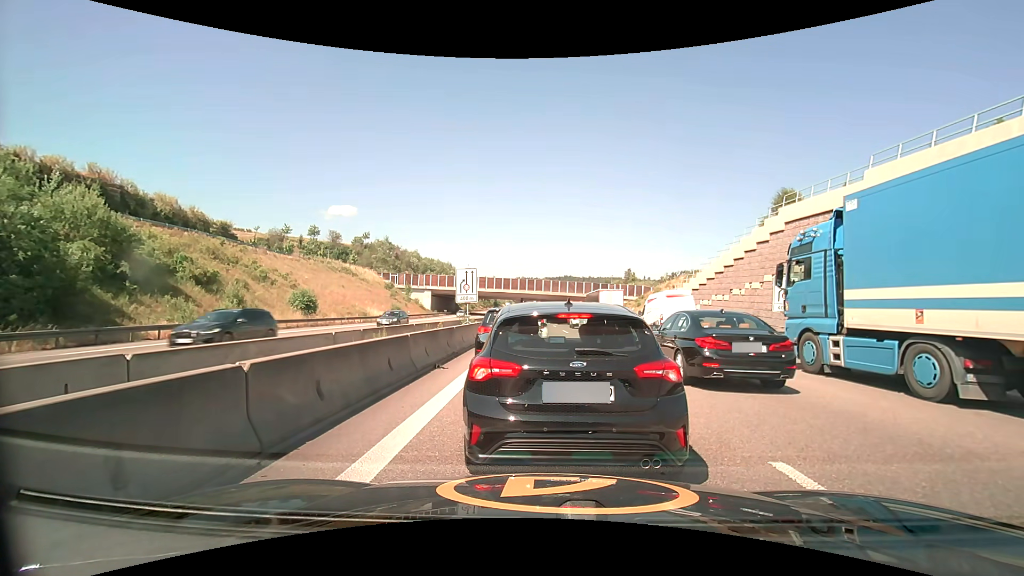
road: motorway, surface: asphalt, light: Day
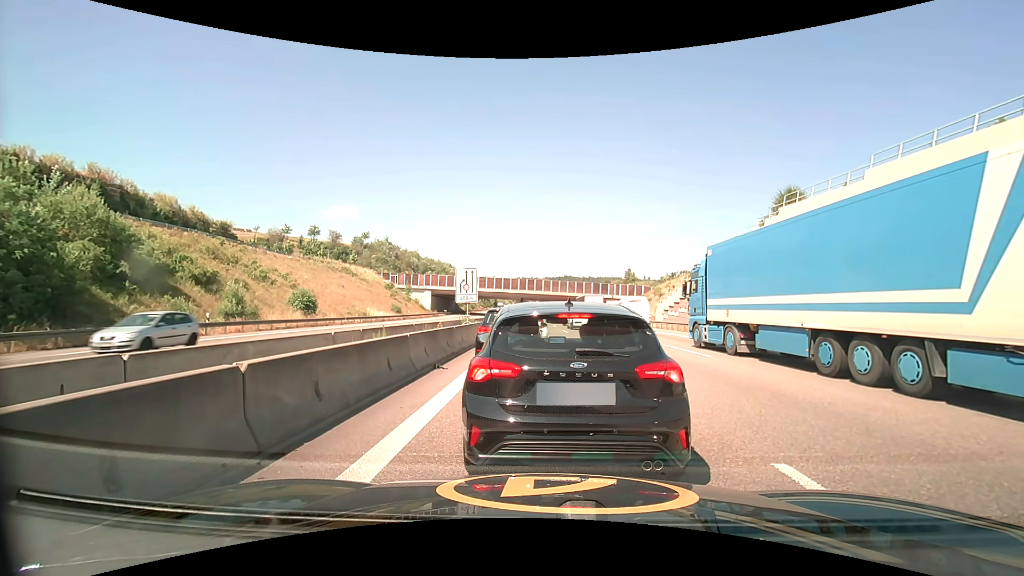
(0.0, 0.0) m; 0°
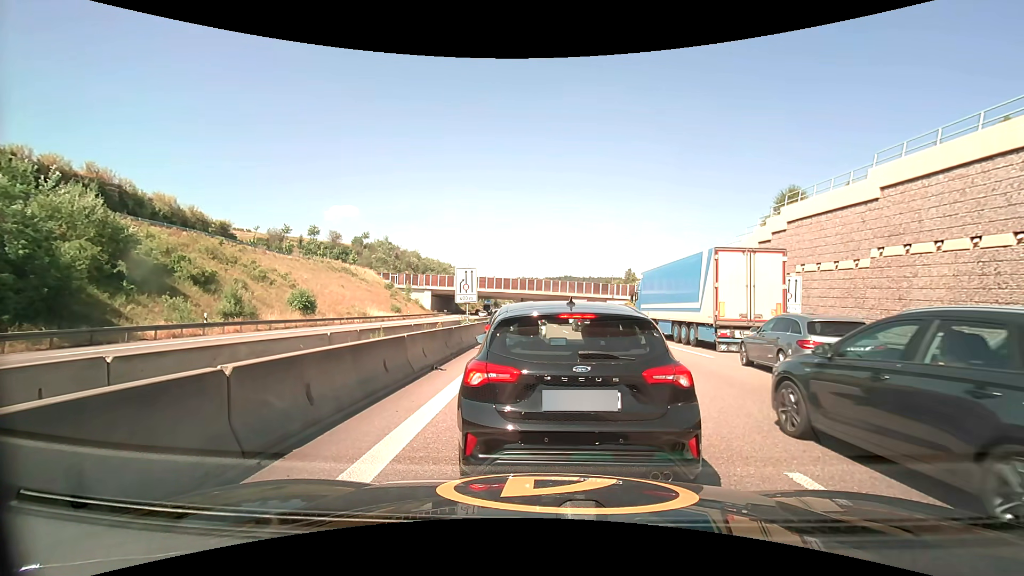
(0.0, +0.2) m; 0°
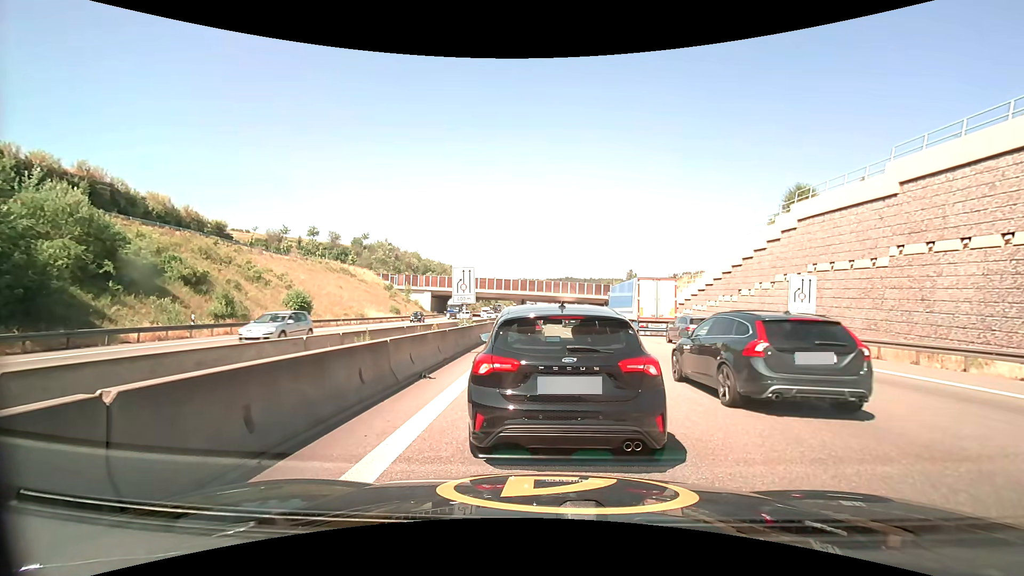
(0.0, +1.3) m; 0°
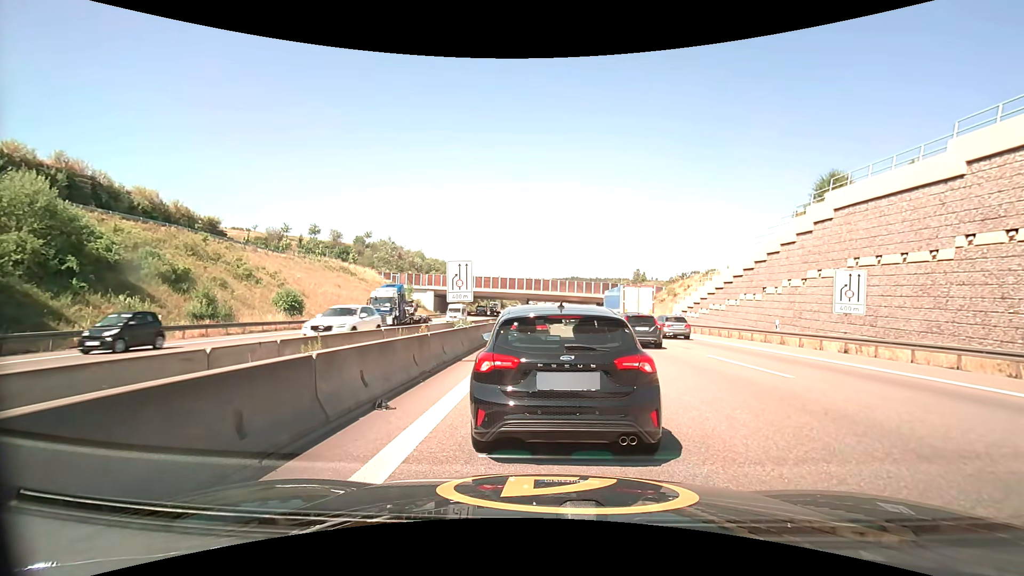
(0.0, +3.4) m; +1°
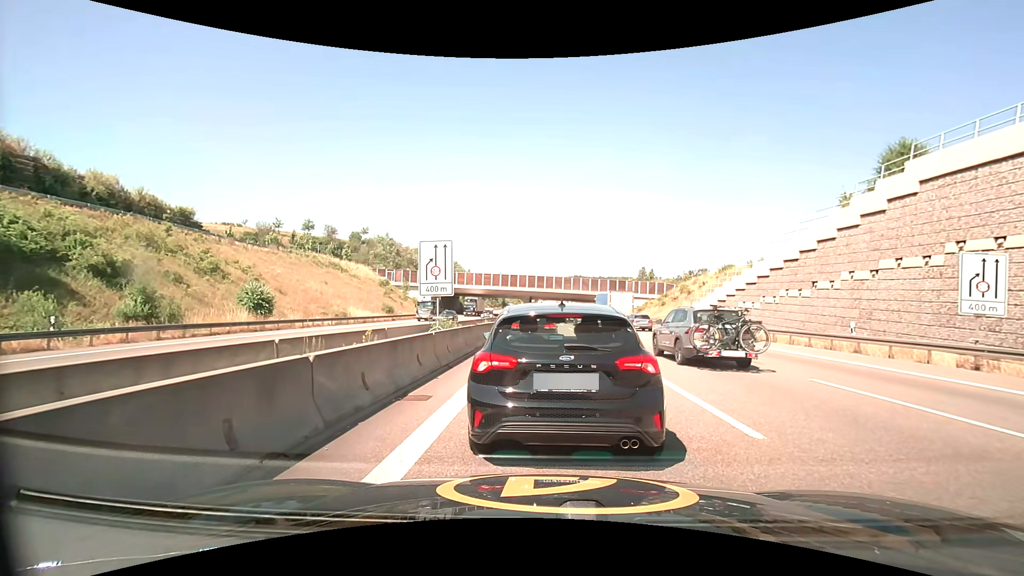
(0.0, +6.4) m; +1°
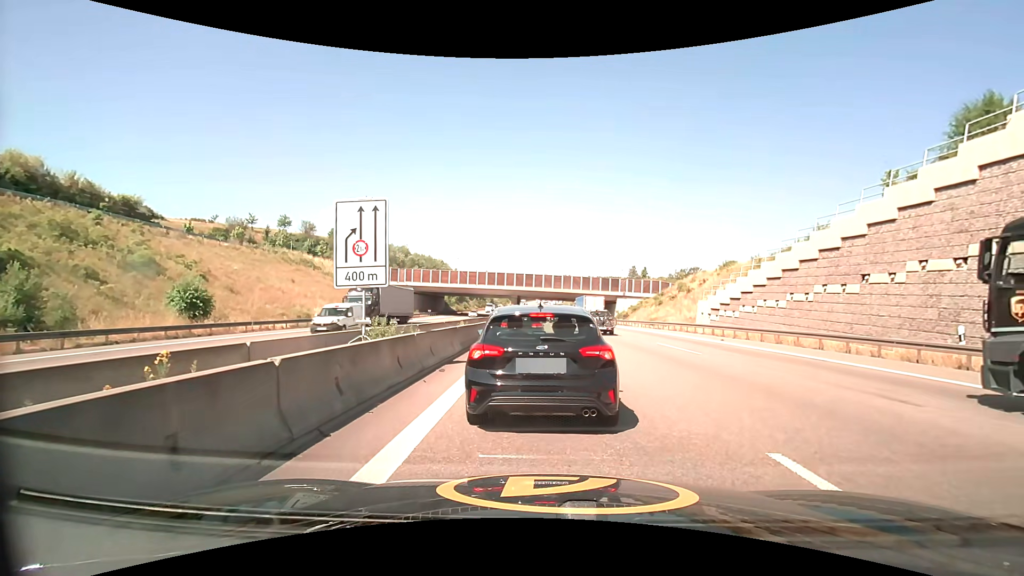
(0.0, +6.4) m; -1°
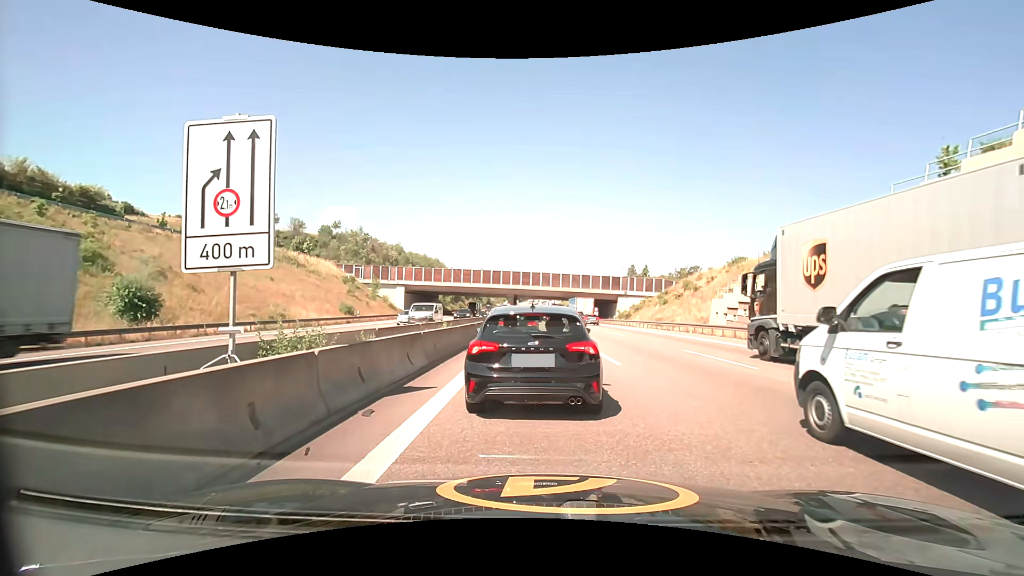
(+0.1, +4.8) m; +1°
(0, +10) (0, +20) (0, +30) (0, +40) (-1, +50) (-1, +60) (-1, +70) (-1, +80) (-2, +90) (-2, +100) m
